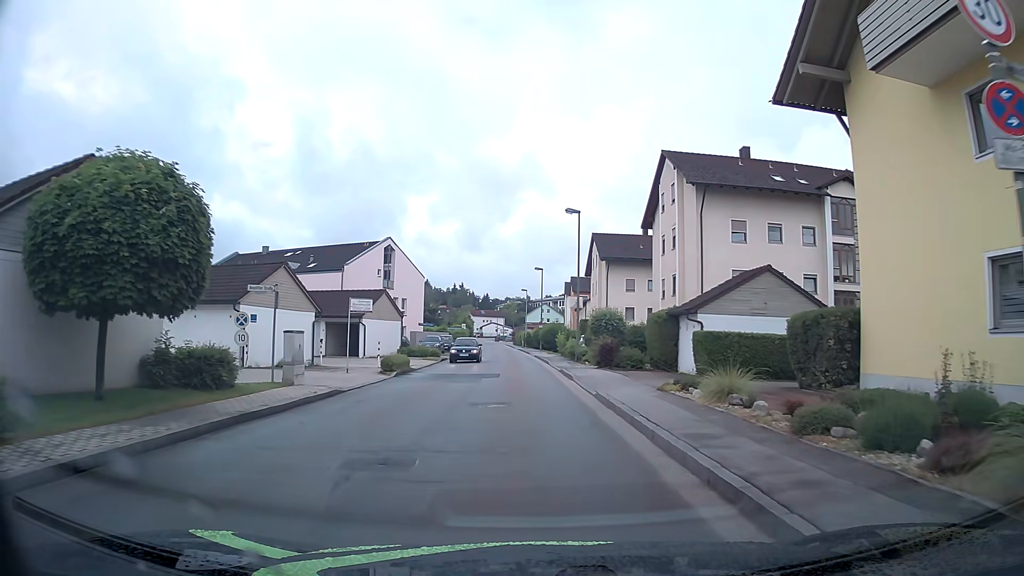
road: unclassified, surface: asphalt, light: Day
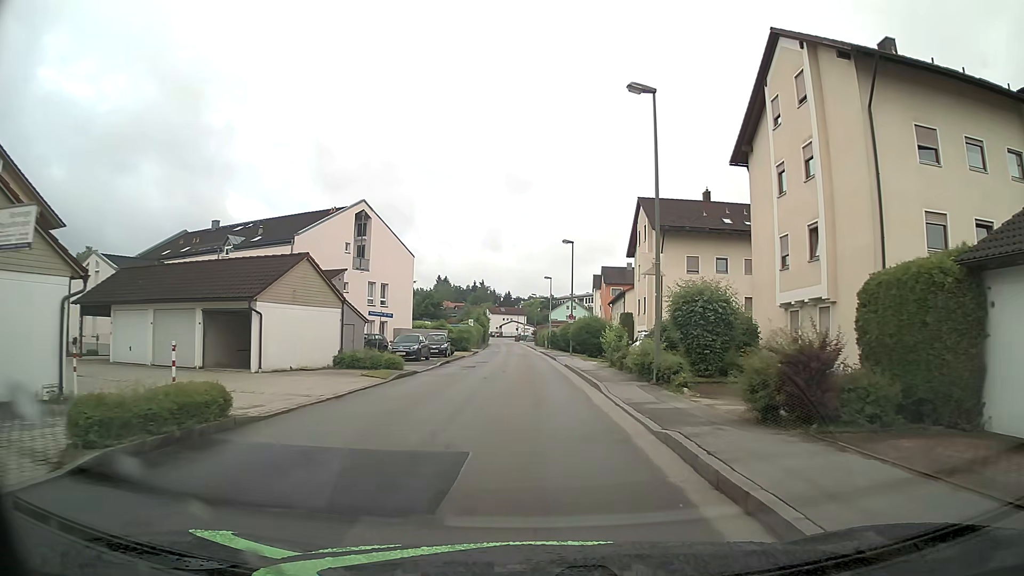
(-0.2, +18.4) m; -2°
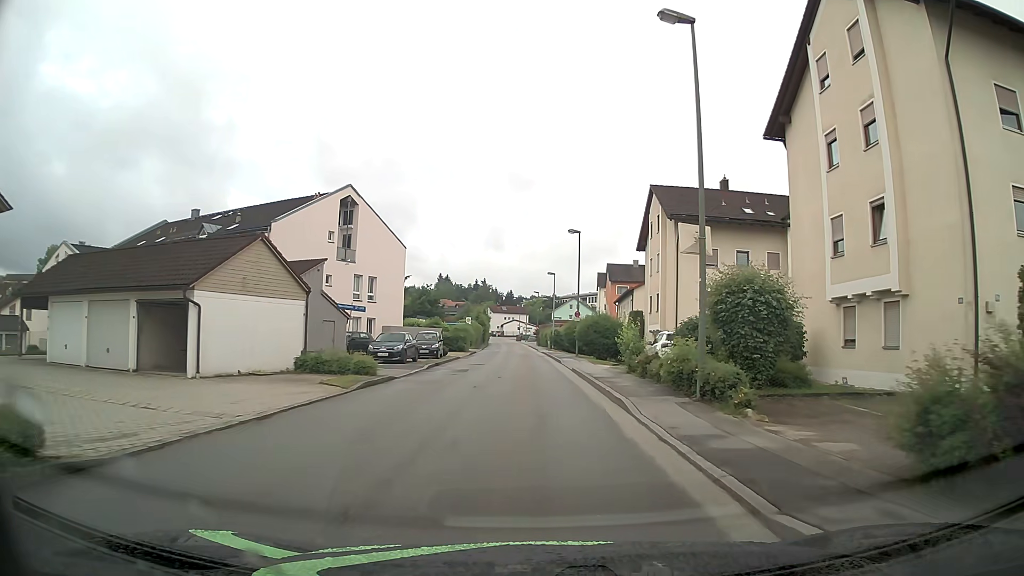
(0.0, +4.6) m; +1°
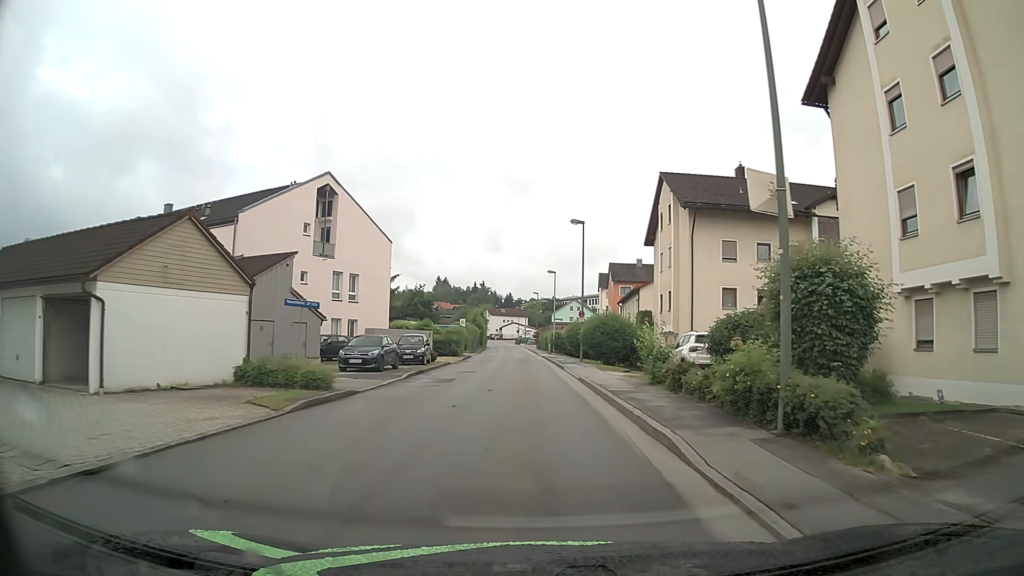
(0.0, +4.6) m; 0°
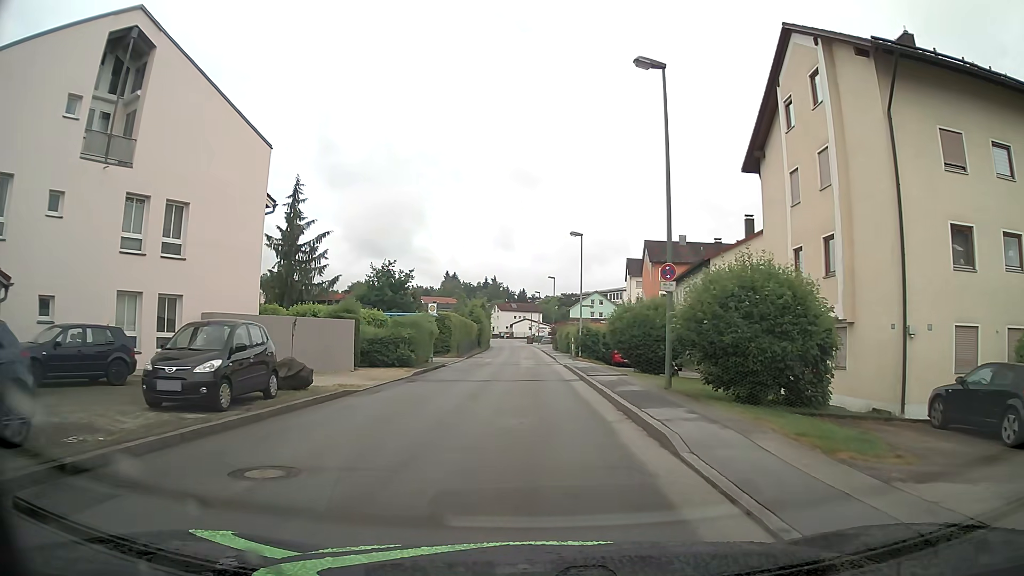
(-0.1, +23.1) m; -1°
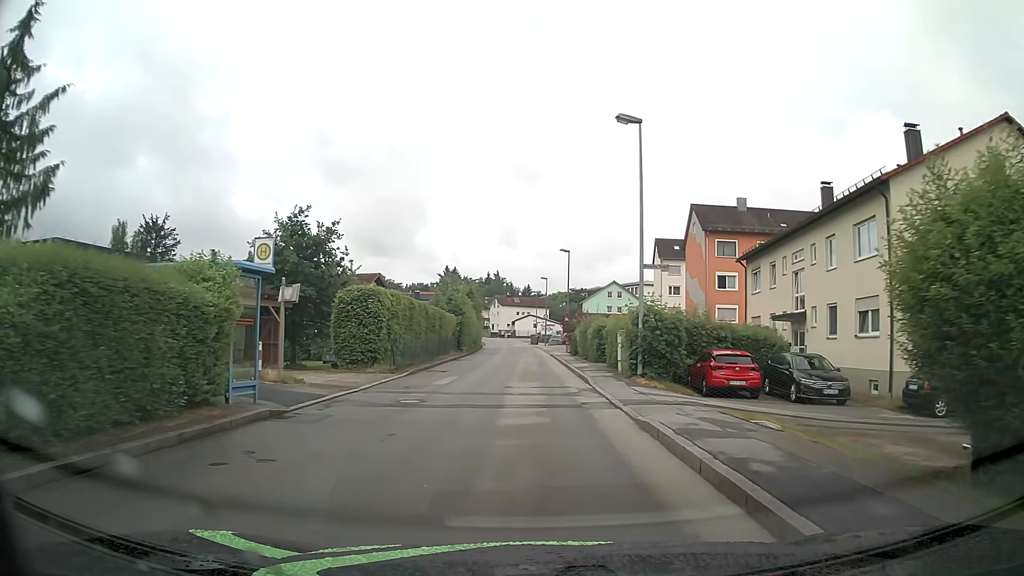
(-0.2, +23.1) m; -1°
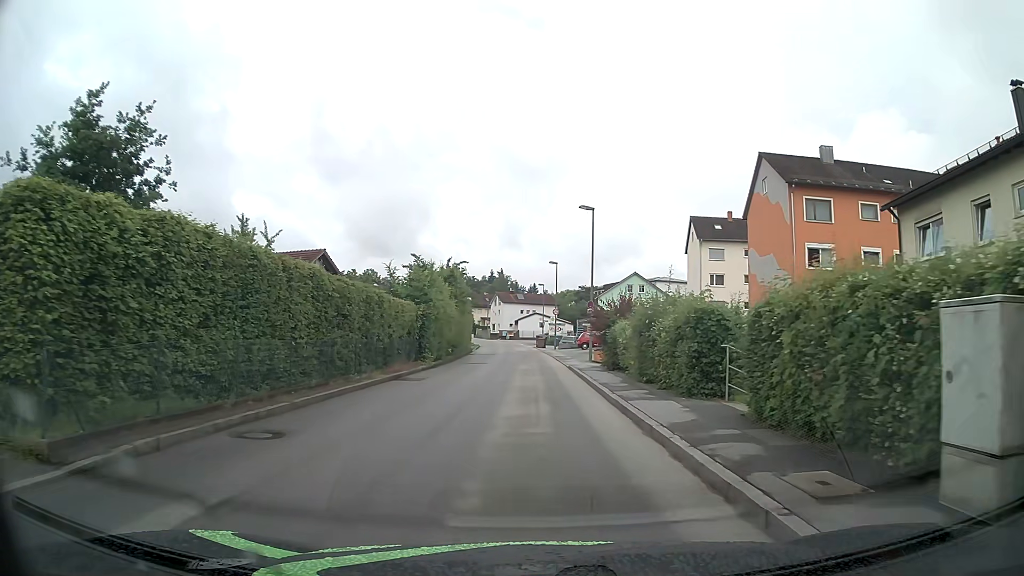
(-0.1, +18.5) m; 0°
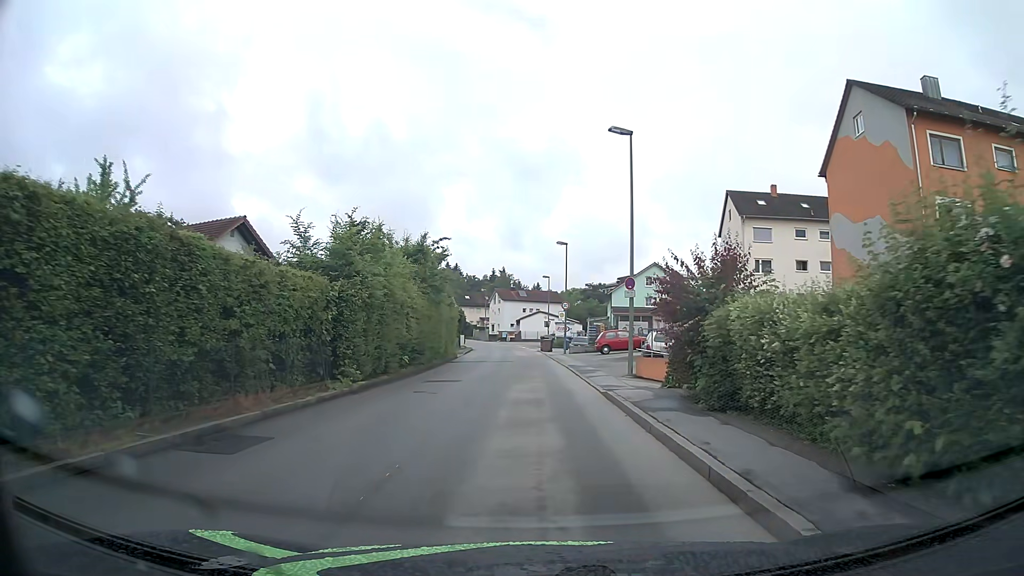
(-0.1, +13.8) m; 0°
(0, +10) (0, +20) (0, +30) (-1, +40) (-1, +50) (-2, +60) (-3, +70) (-4, +80) (-6, +90) (-9, +99) m
